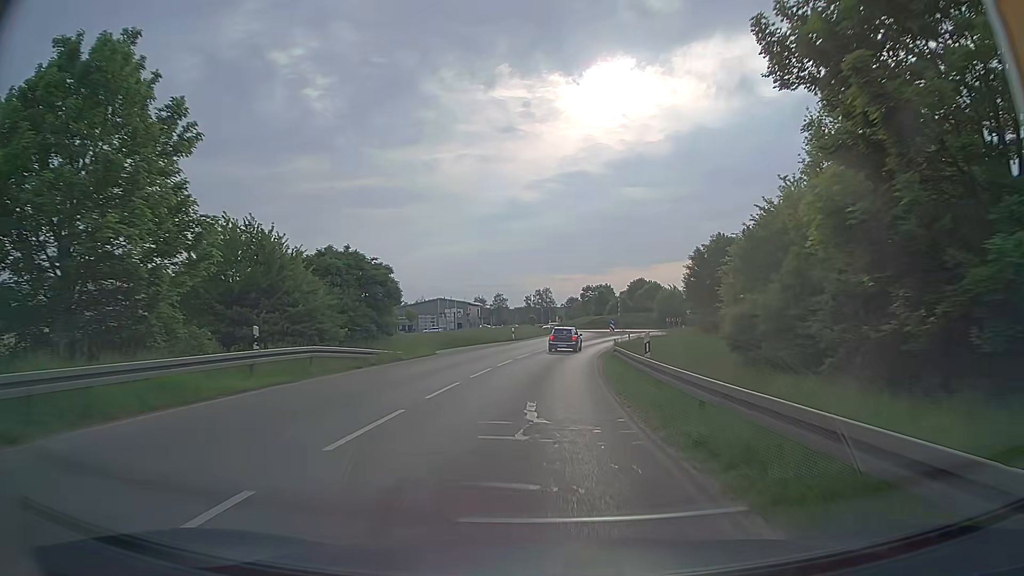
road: secondary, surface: asphalt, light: Day
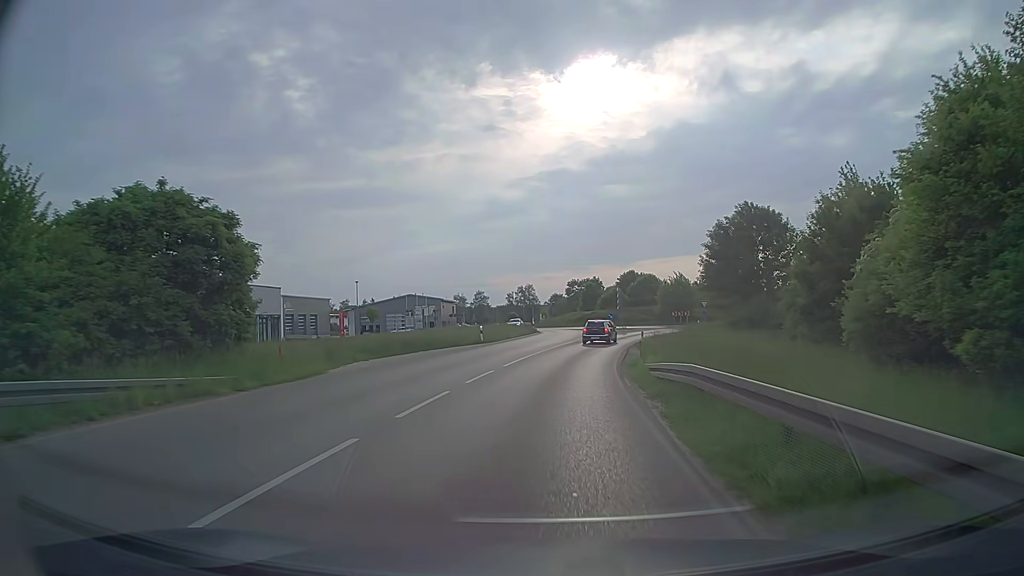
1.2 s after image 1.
(+0.2, +15.2) m; +1°
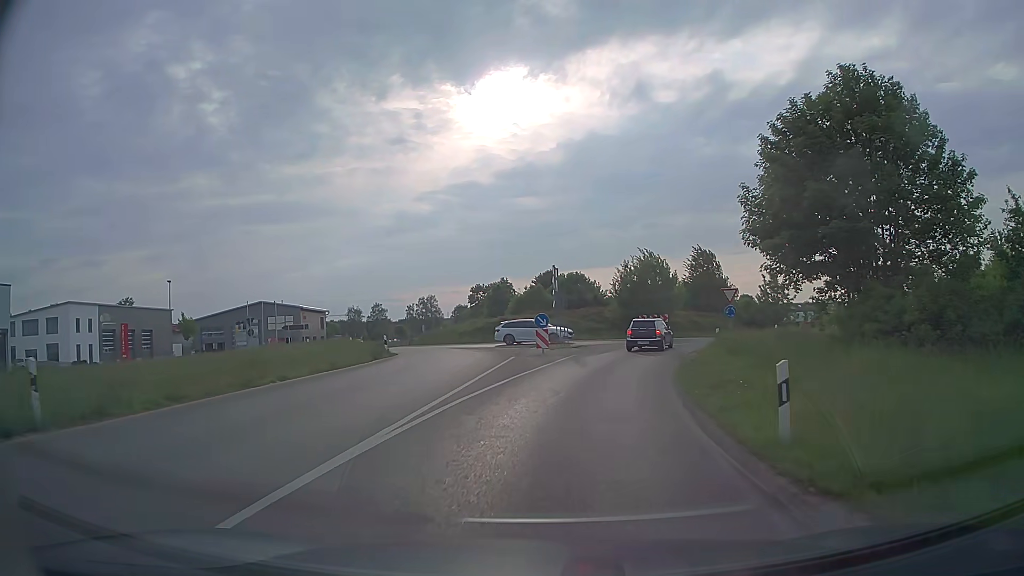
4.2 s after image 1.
(+2.3, +31.9) m; +8°
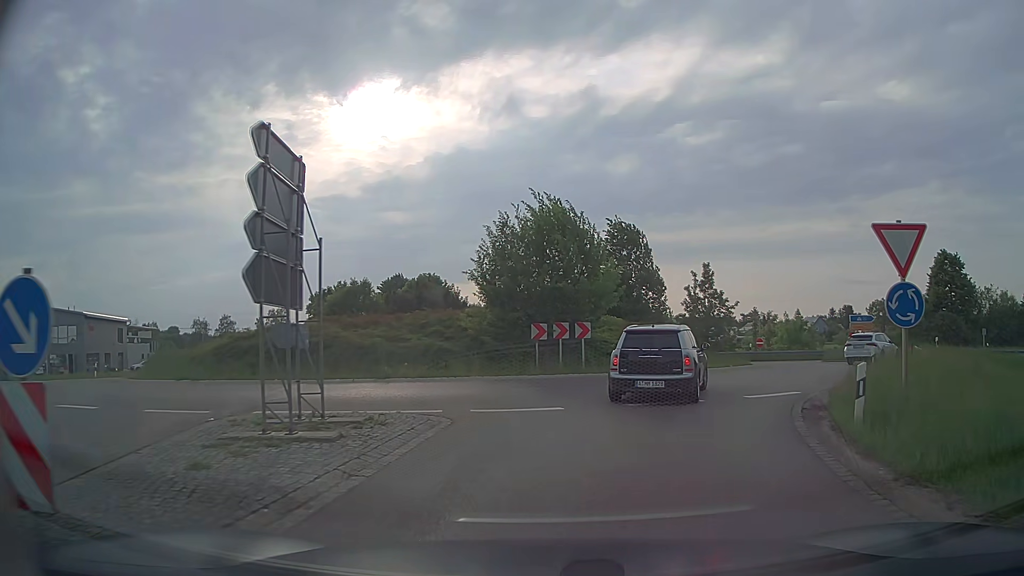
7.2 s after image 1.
(+1.9, +23.0) m; +12°
(+1, +10) (+6, +19) (+11, +28) (+12, +37) (+8, +47) (+1, +53) (-6, +61) (-11, +69) (-15, +78) (-19, +88) m
